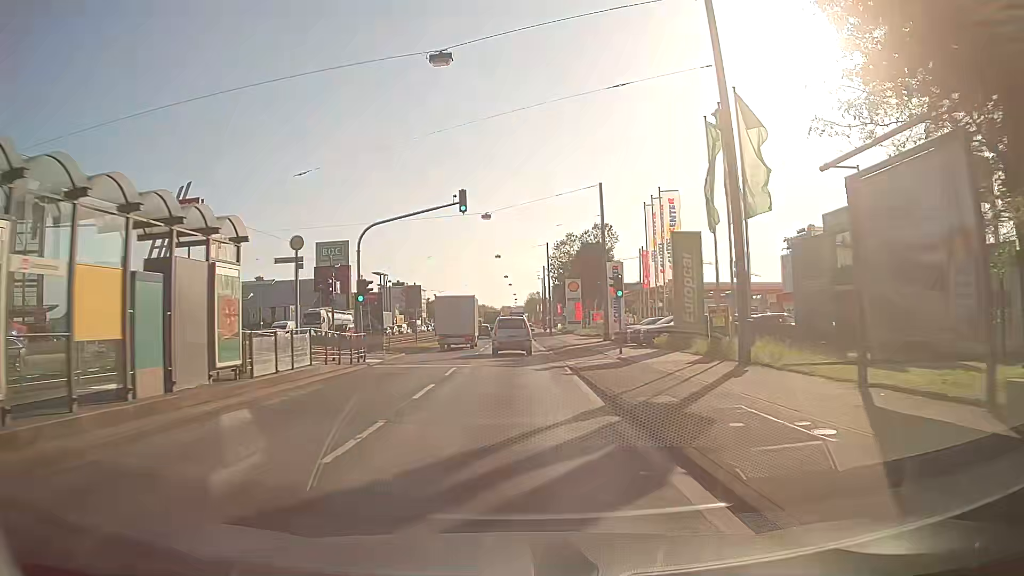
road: primary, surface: asphalt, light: Day
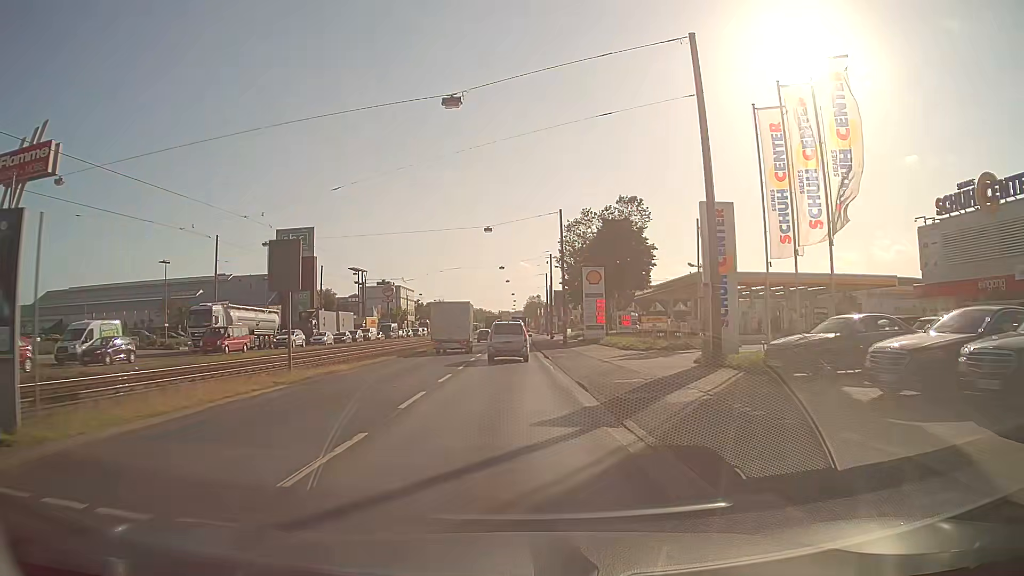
(0.0, +25.1) m; 0°
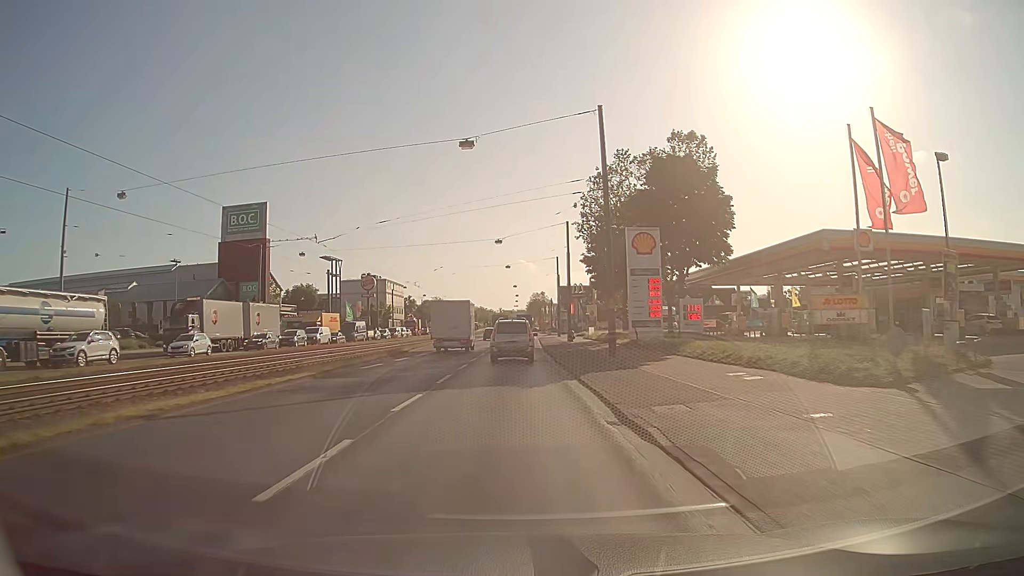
(0.0, +25.1) m; -1°
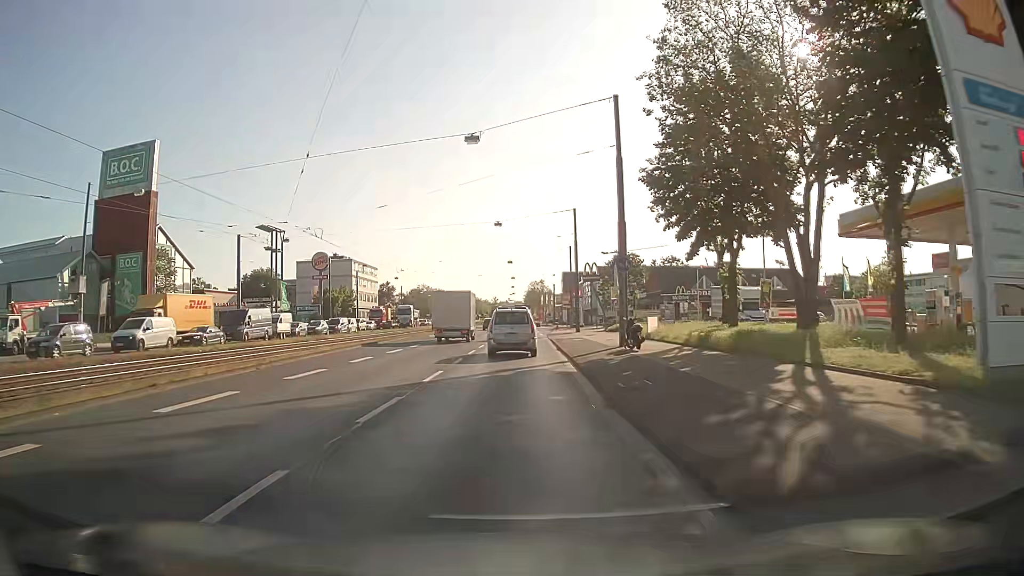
(+0.3, +32.4) m; 0°
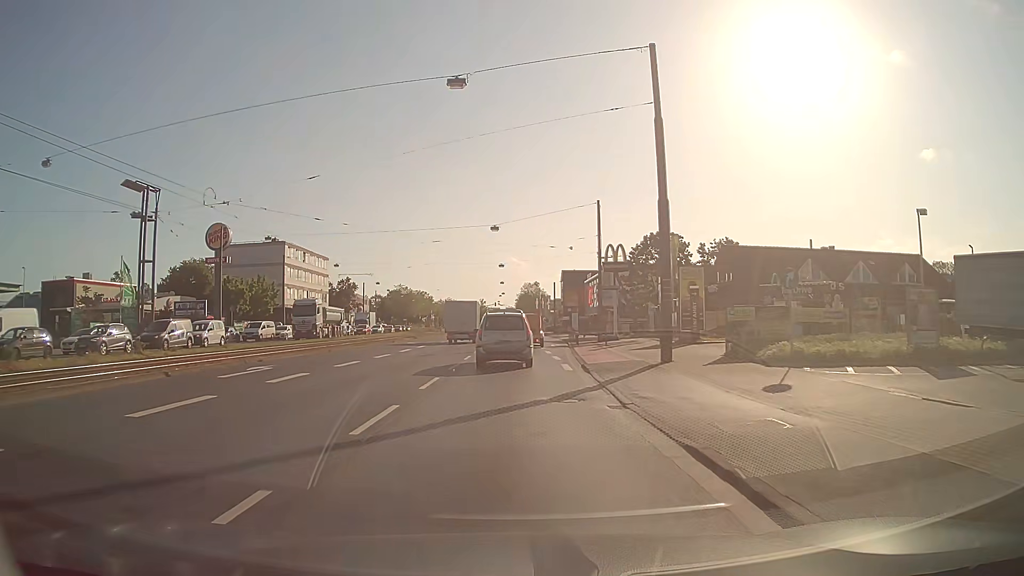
(+0.5, +37.0) m; +1°
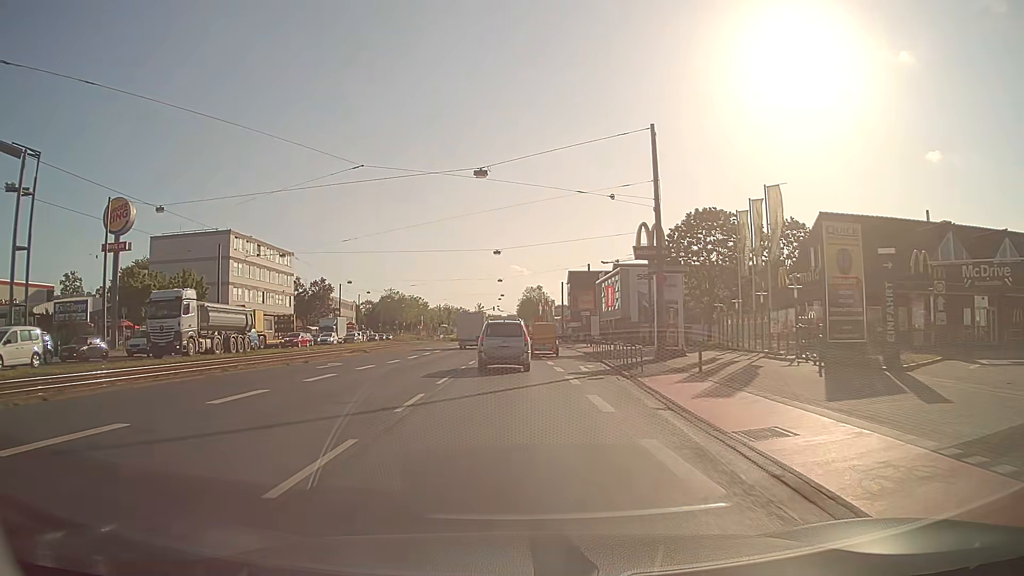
(+0.1, +21.2) m; 0°
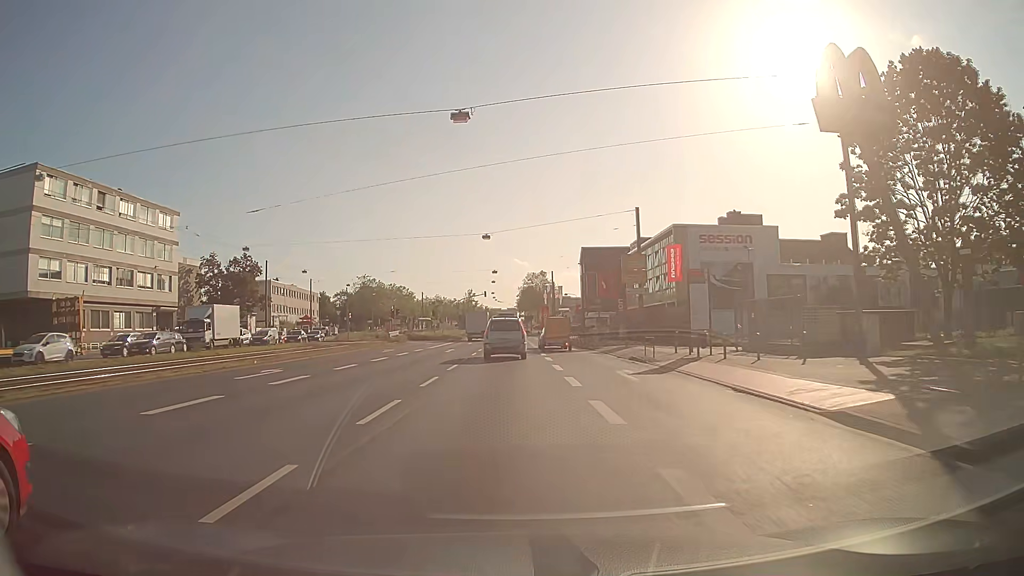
(+0.1, +38.6) m; 0°
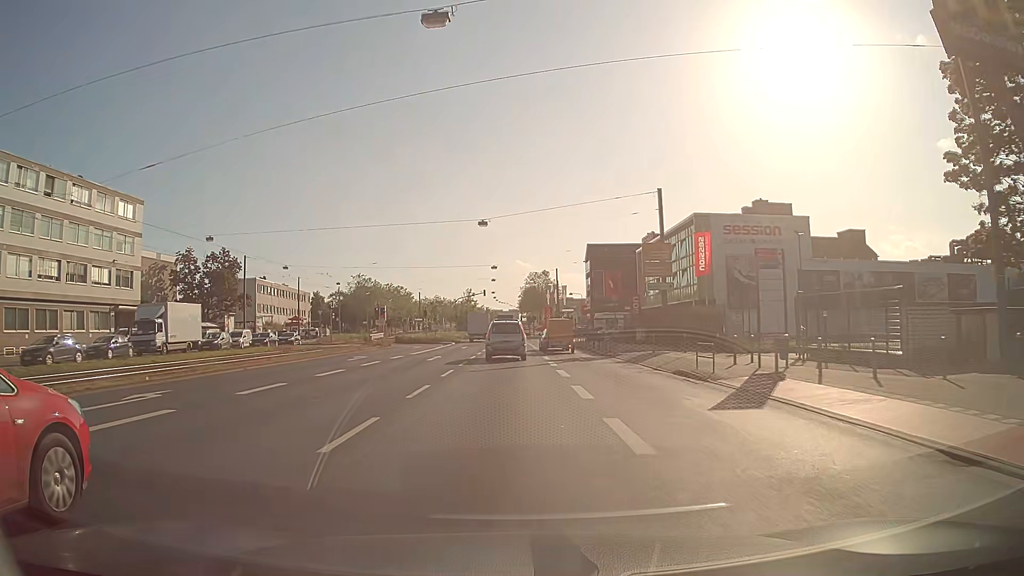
(0.0, +8.1) m; 0°
(0, +10) (0, +20) (0, +30) (0, +40) (0, +50) (0, +60) (-1, +70) (-1, +80) (-1, +90) (-2, +100) m
